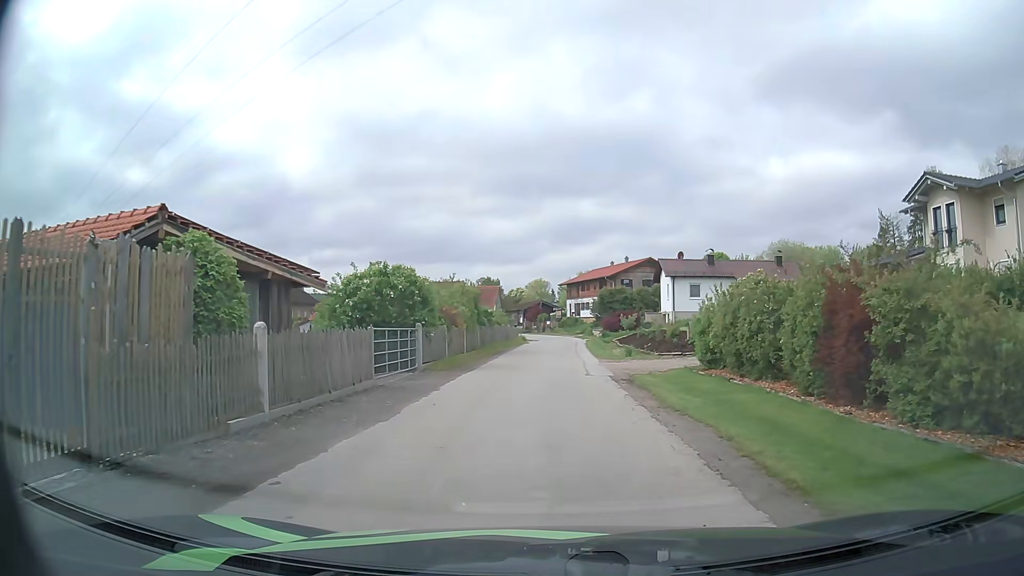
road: unclassified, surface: asphalt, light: Day
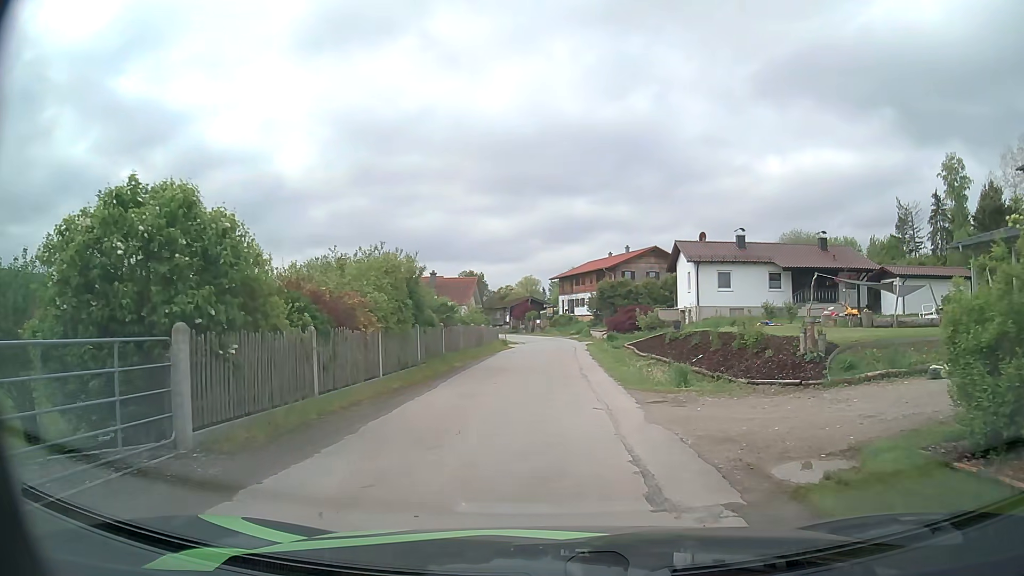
(+0.2, +12.7) m; +1°
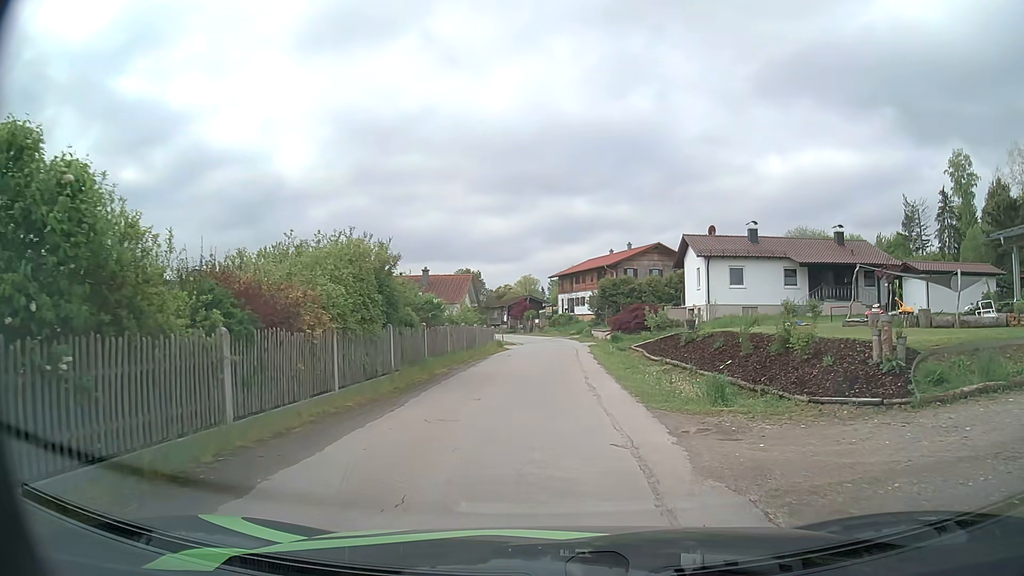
(0.0, +3.3) m; 0°
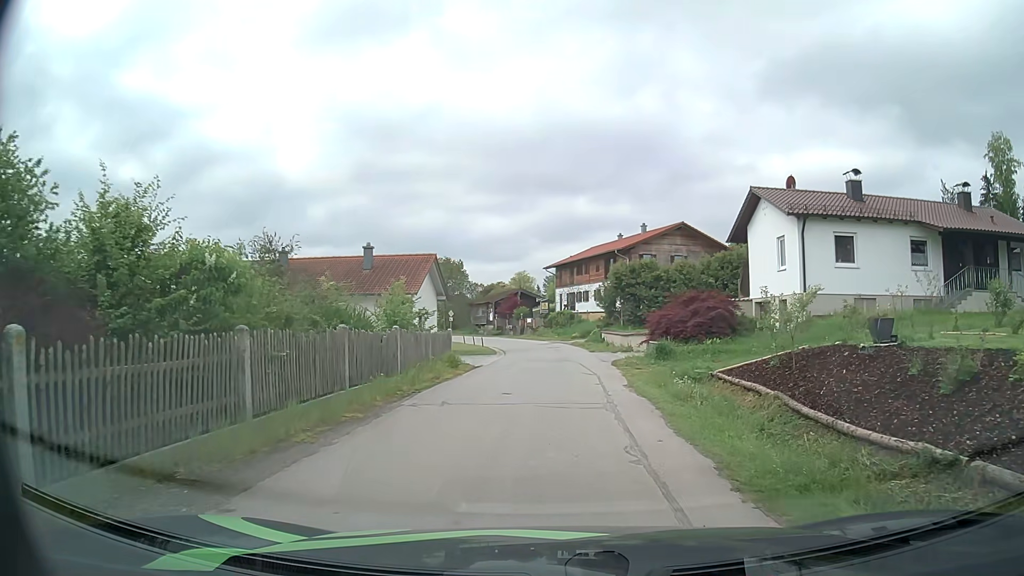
(0.0, +16.6) m; 0°
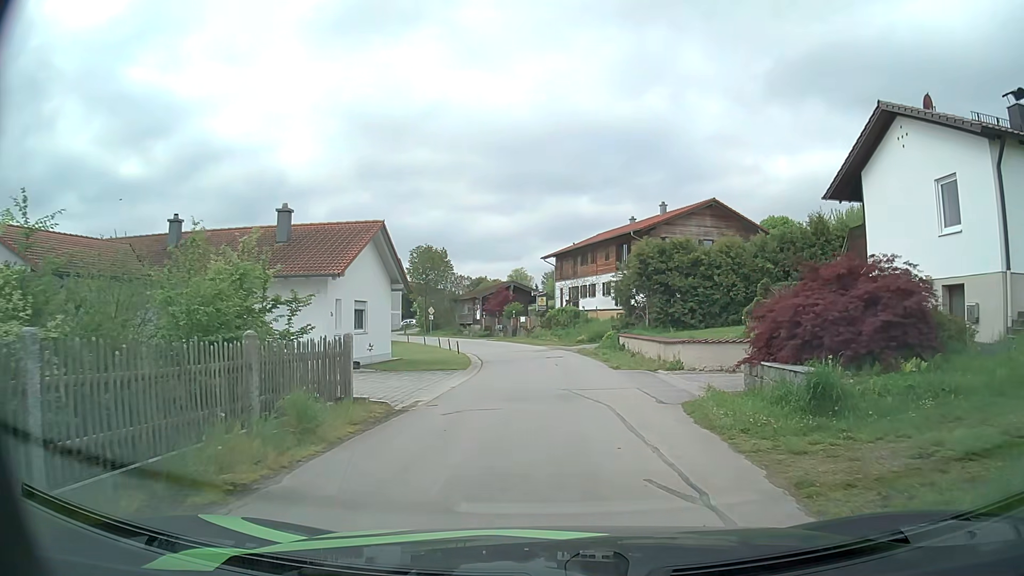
(+0.1, +12.7) m; 0°
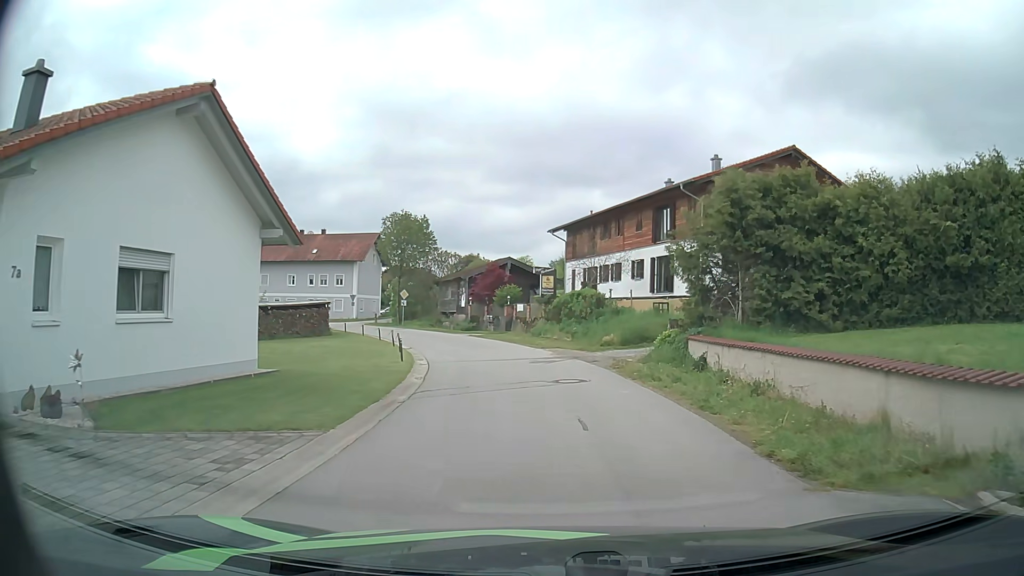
(0.0, +15.9) m; 0°
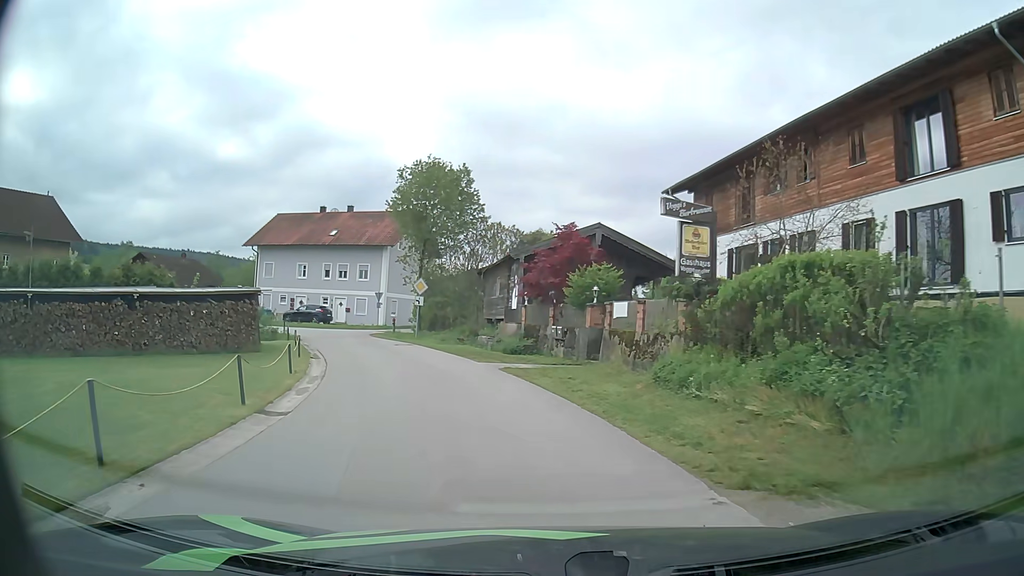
(-1.0, +21.8) m; -8°
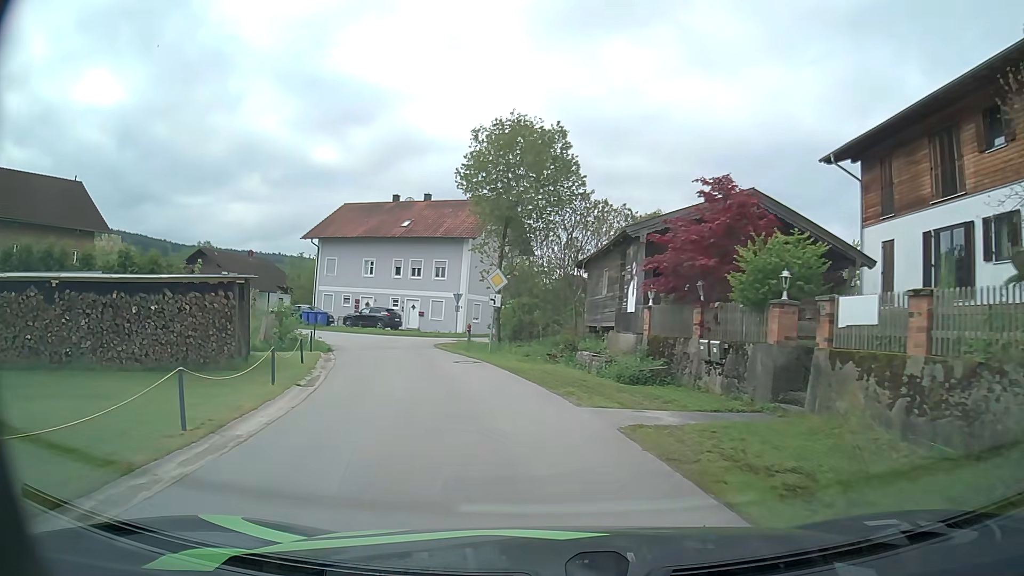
(-0.6, +8.9) m; -8°
